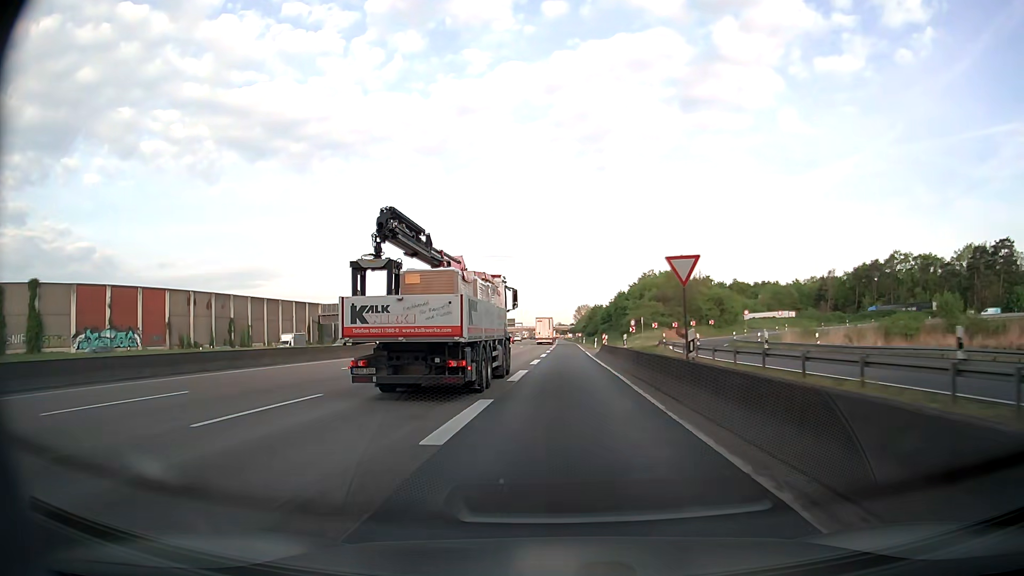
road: motorway_link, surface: asphalt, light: Day
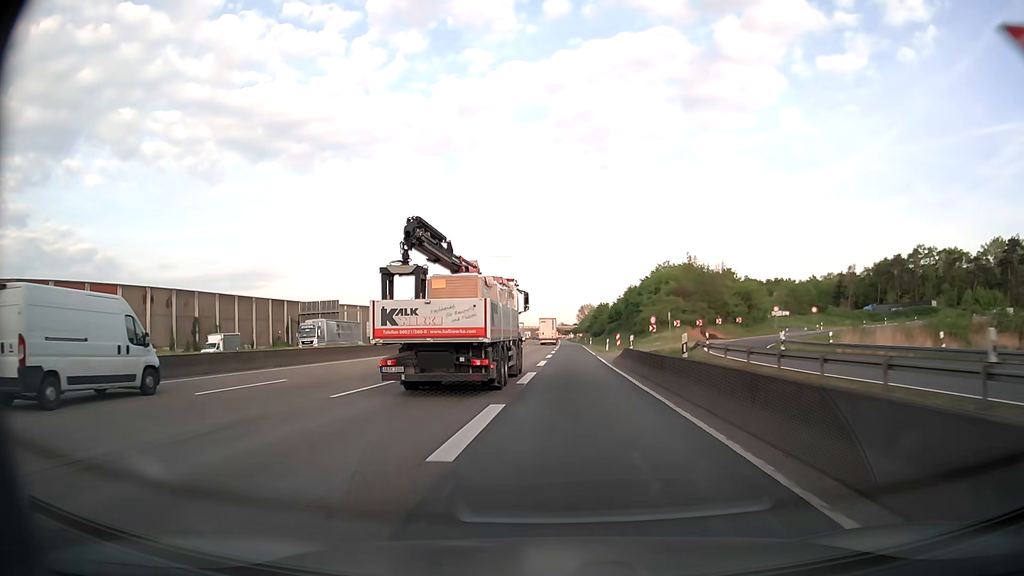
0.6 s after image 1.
(0.0, +12.9) m; 0°
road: motorway
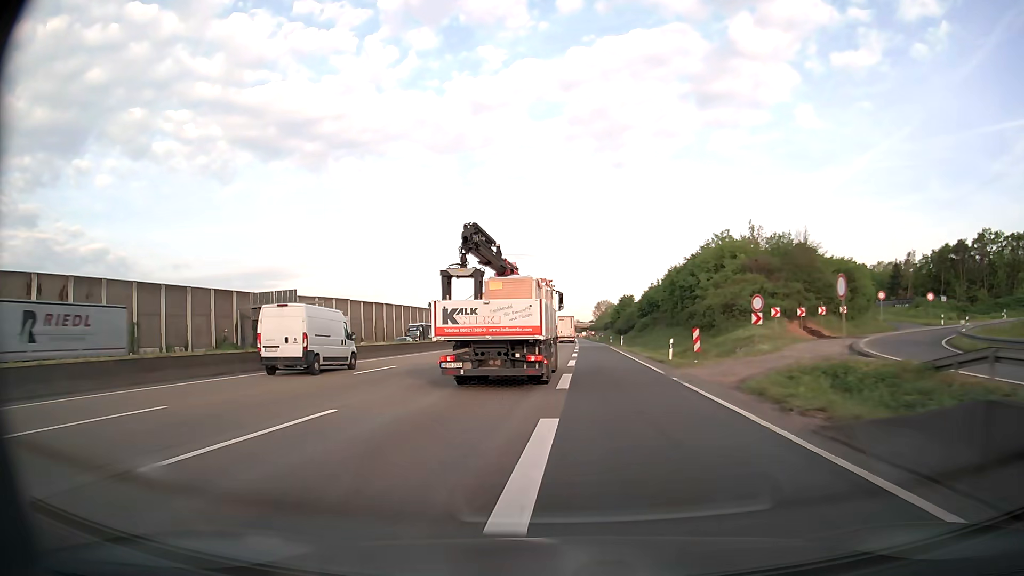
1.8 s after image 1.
(-0.3, +26.7) m; -1°
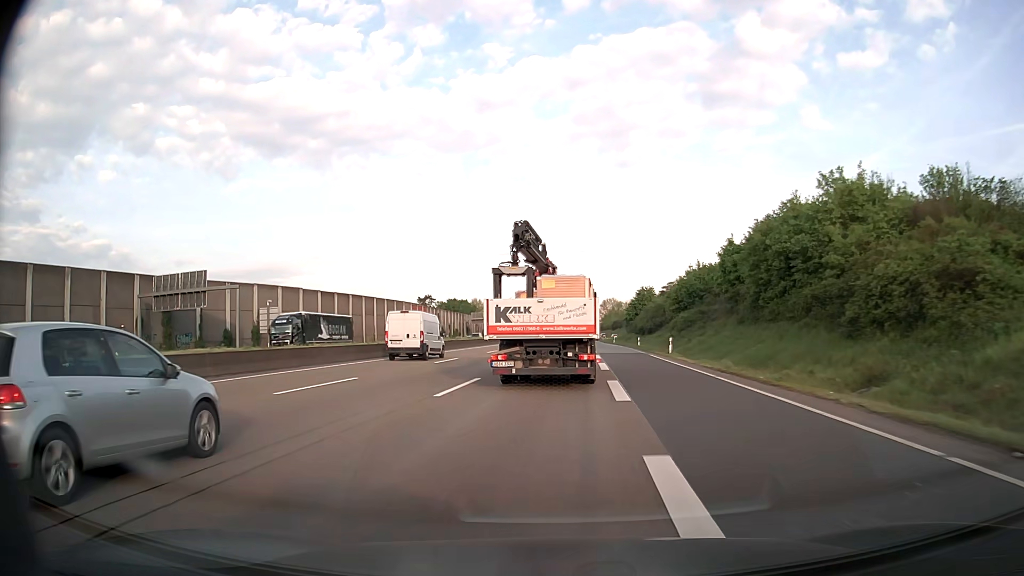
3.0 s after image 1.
(-0.2, +27.6) m; 0°
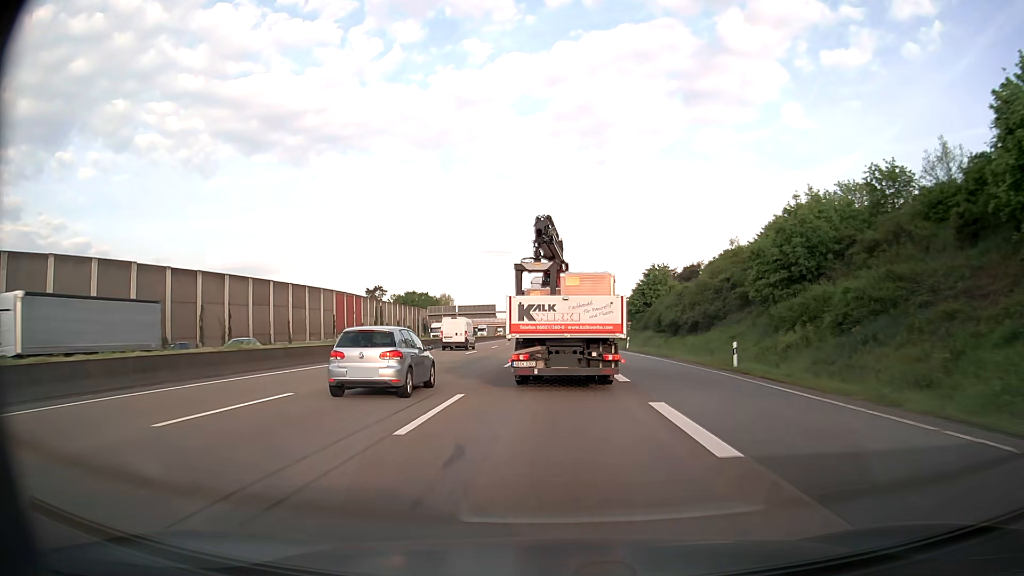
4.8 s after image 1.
(+0.7, +41.1) m; +2°
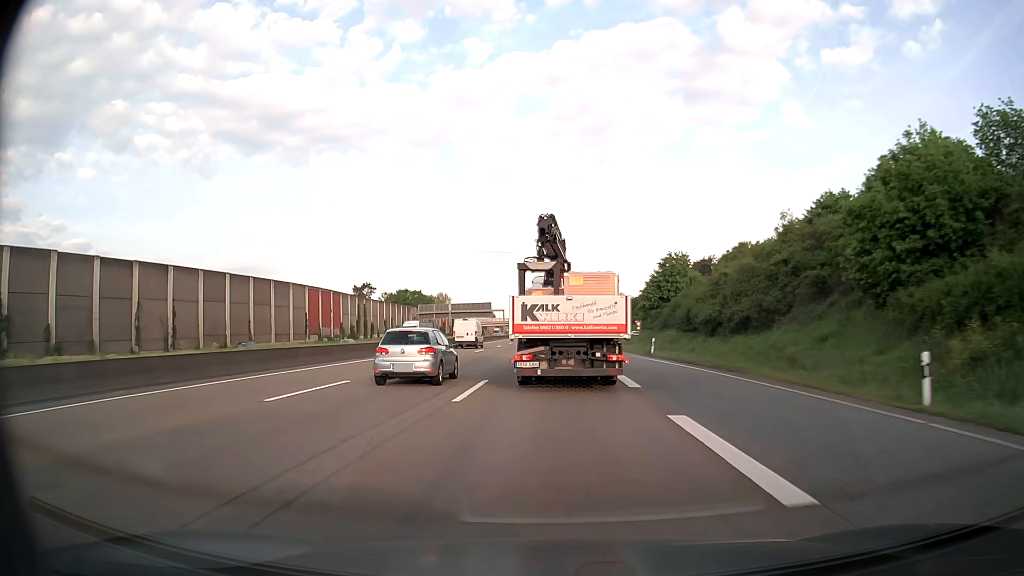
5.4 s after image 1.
(0.0, +13.6) m; 0°
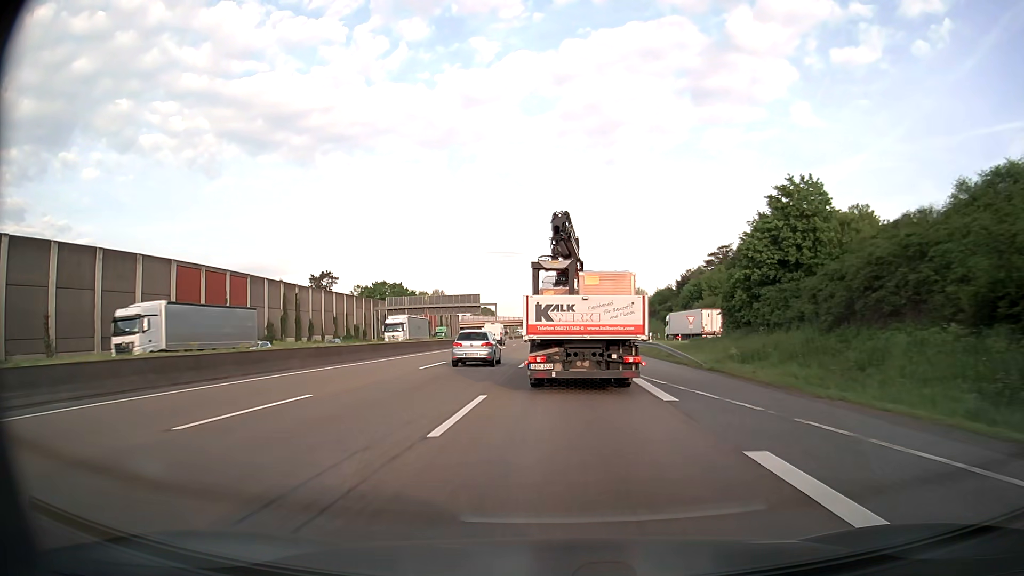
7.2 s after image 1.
(-0.2, +40.4) m; -1°
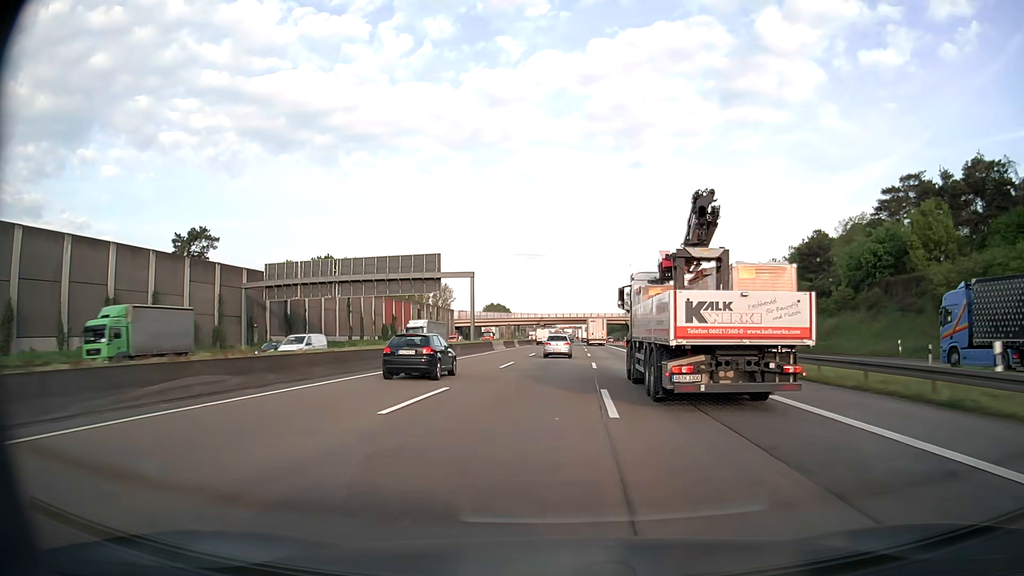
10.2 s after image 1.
(-1.5, +69.2) m; -2°
(0, +10) (0, +20) (0, +30) (0, +40) (+1, +50) (+1, +60) (+1, +70) (+2, +80) (+2, +90) (+2, +100) m
